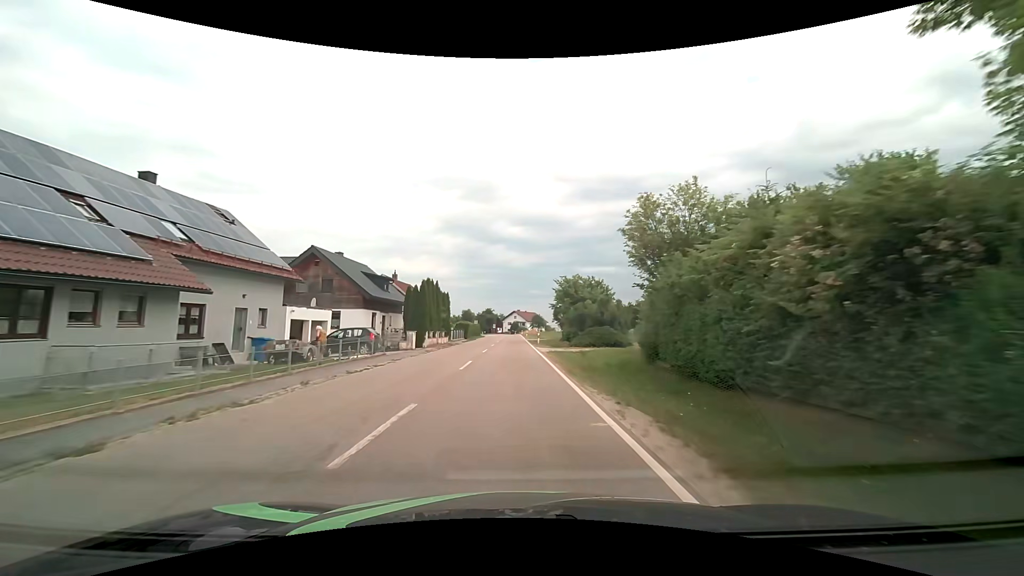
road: tertiary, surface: asphalt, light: Day
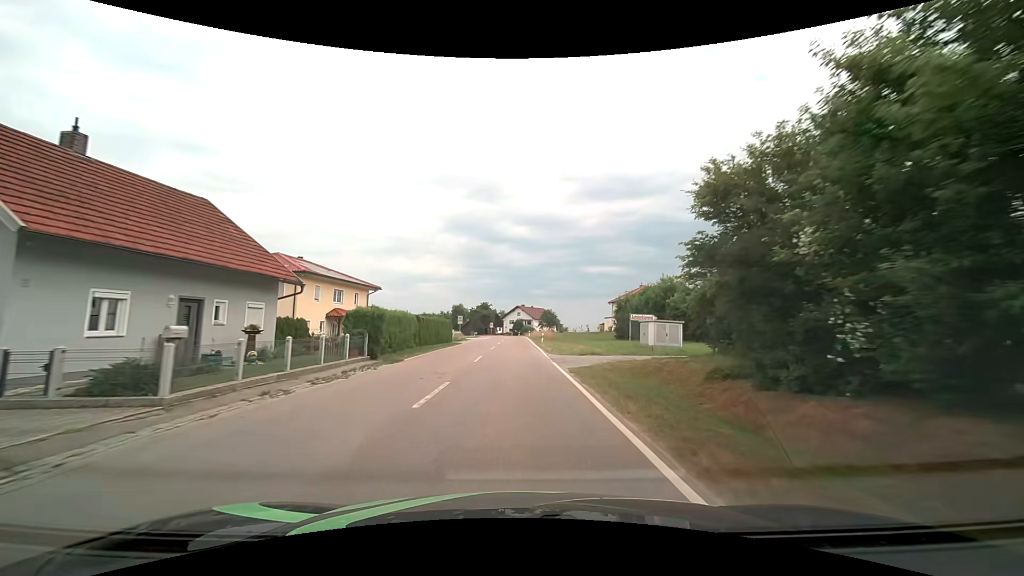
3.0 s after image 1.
(-0.2, +43.2) m; 0°
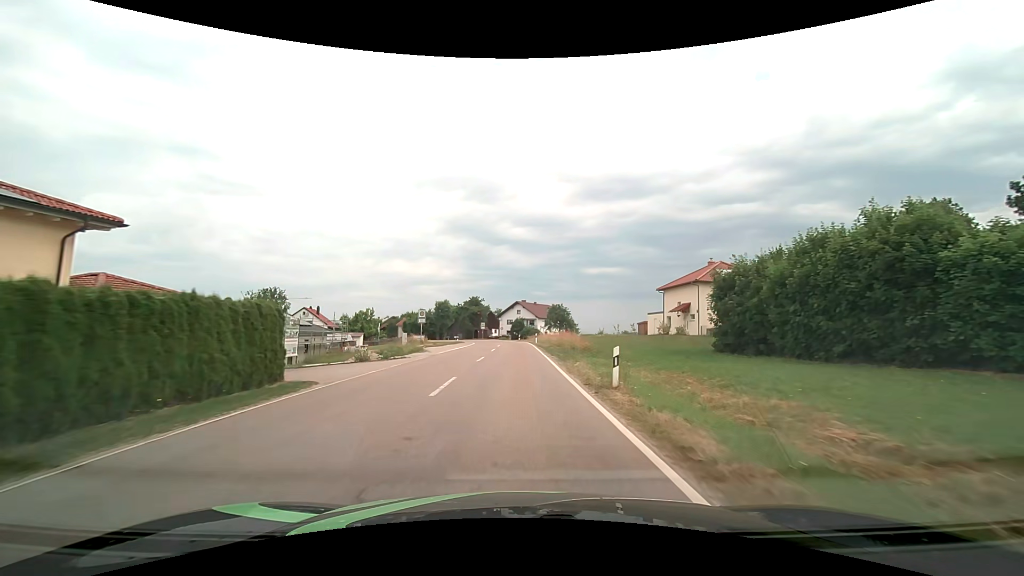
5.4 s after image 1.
(-0.1, +34.0) m; 0°
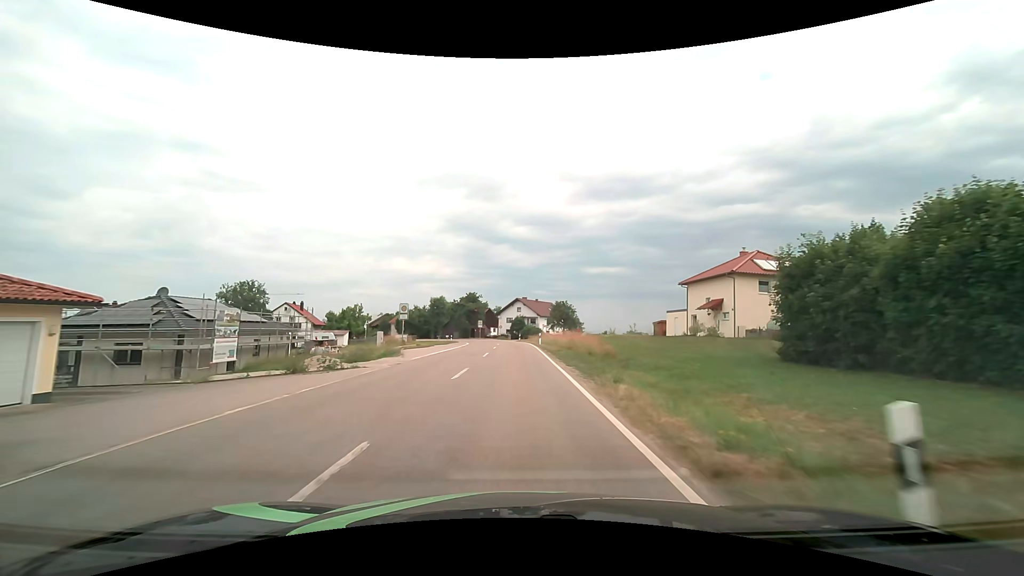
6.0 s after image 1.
(0.0, +8.4) m; 0°
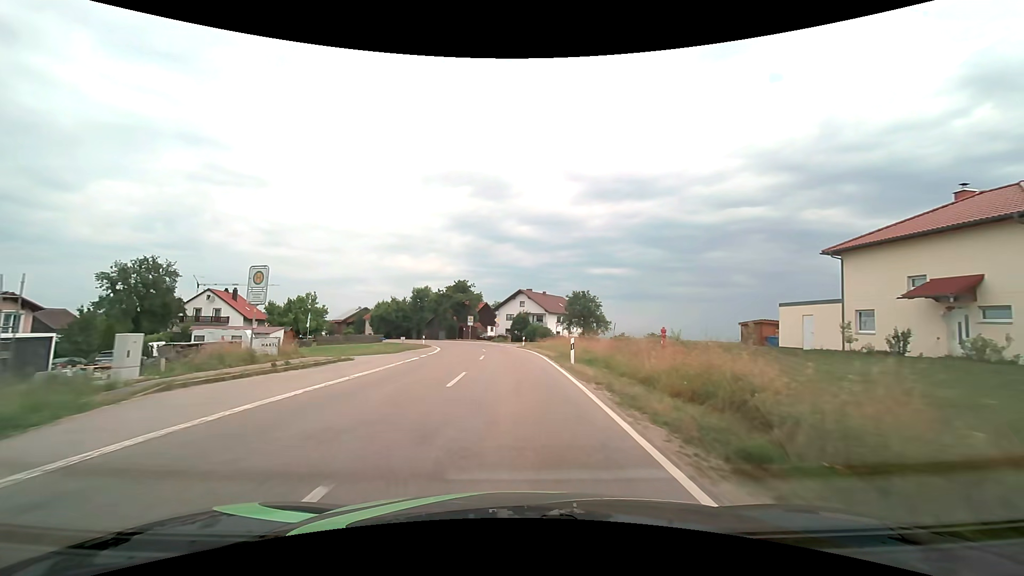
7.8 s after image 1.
(0.0, +24.9) m; 0°
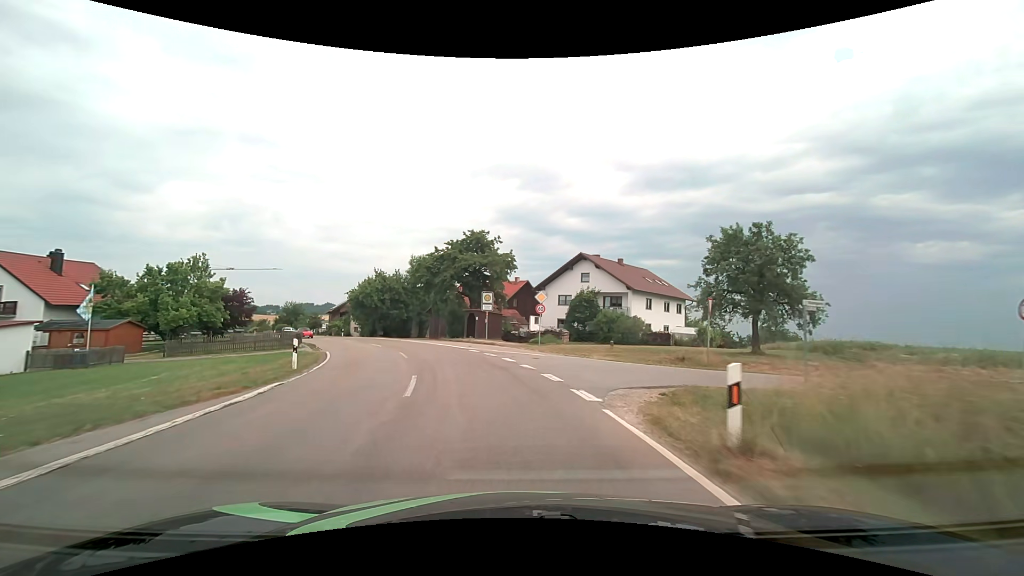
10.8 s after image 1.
(-0.9, +38.3) m; -5°
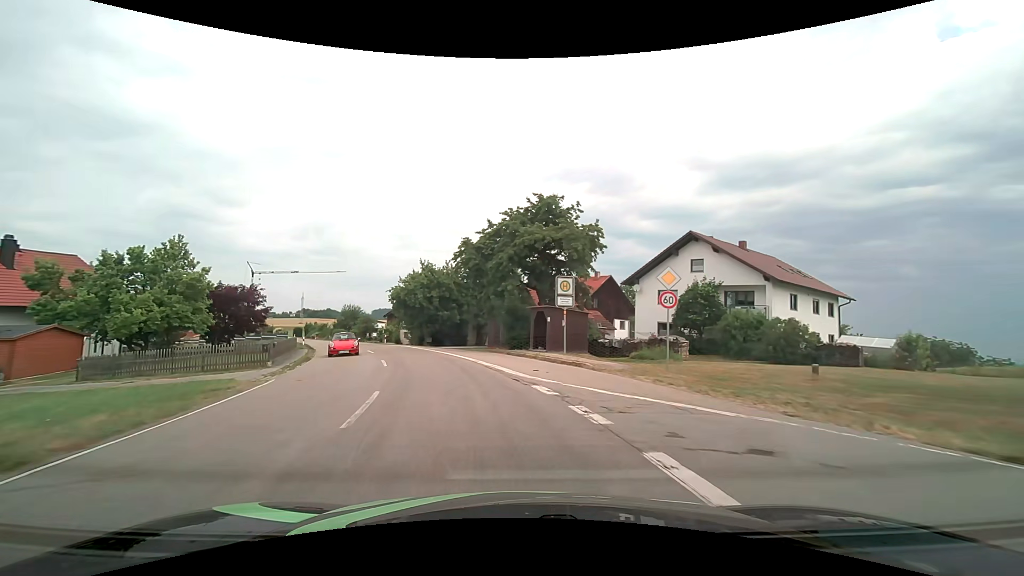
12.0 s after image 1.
(-0.9, +14.0) m; -8°
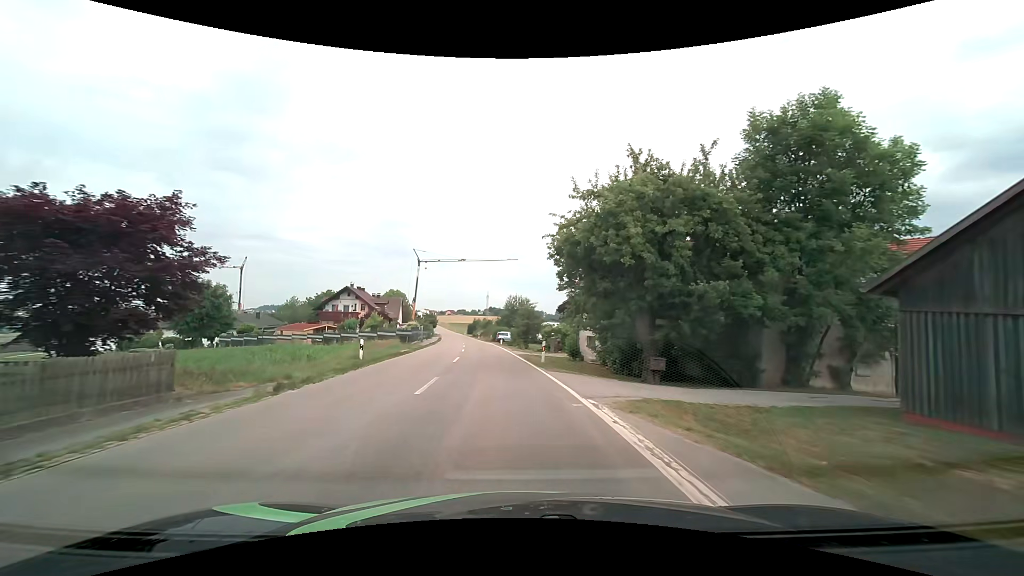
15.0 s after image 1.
(-6.6, +31.5) m; -21°
(0, +10) (-1, +20) (-1, +30) (-2, +40) (-3, +50) (-4, +60) (-5, +70) (-7, +80) (-8, +90) (-9, +100) m
